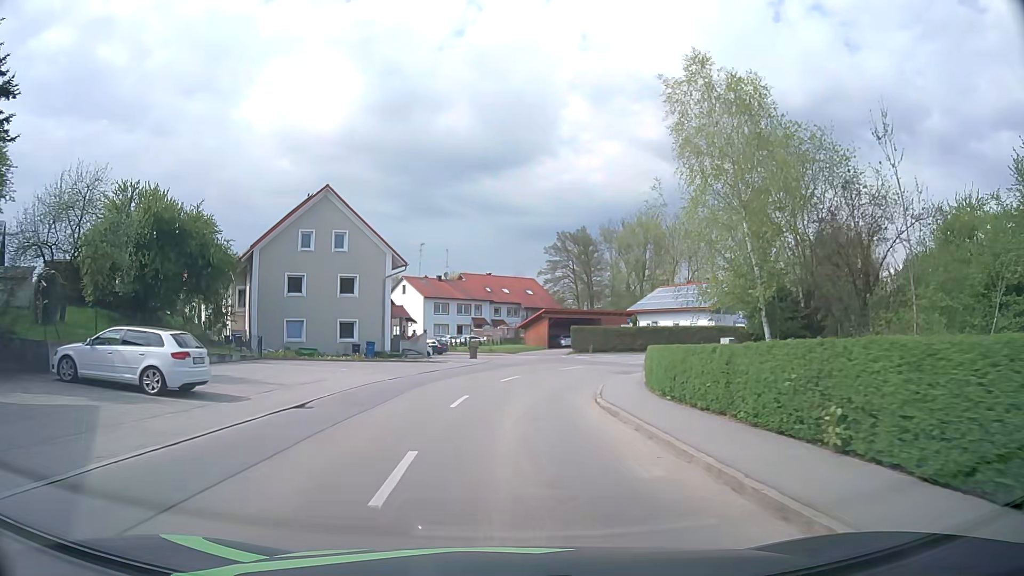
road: secondary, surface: asphalt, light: Day
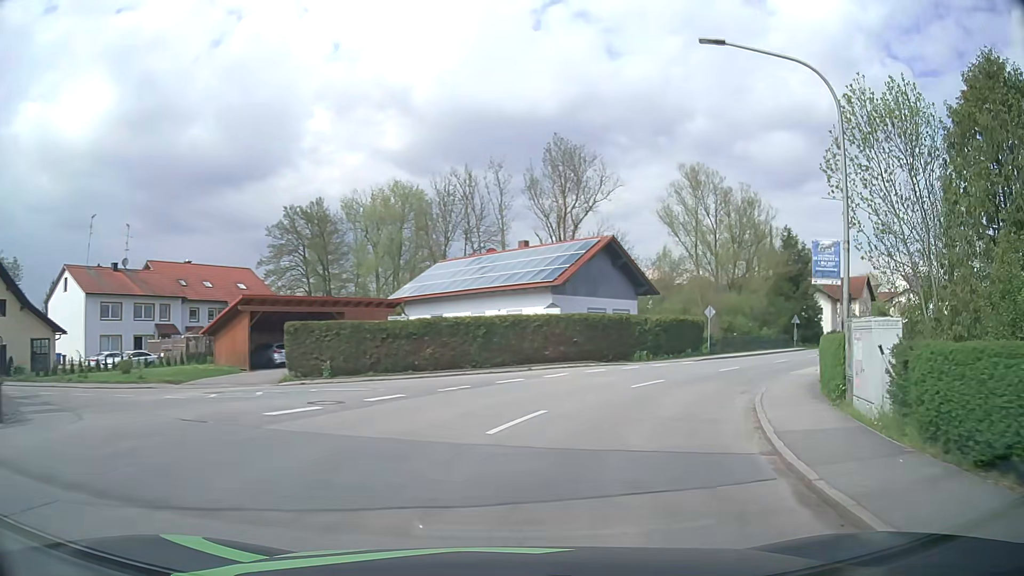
(+3.0, +30.8) m; +21°
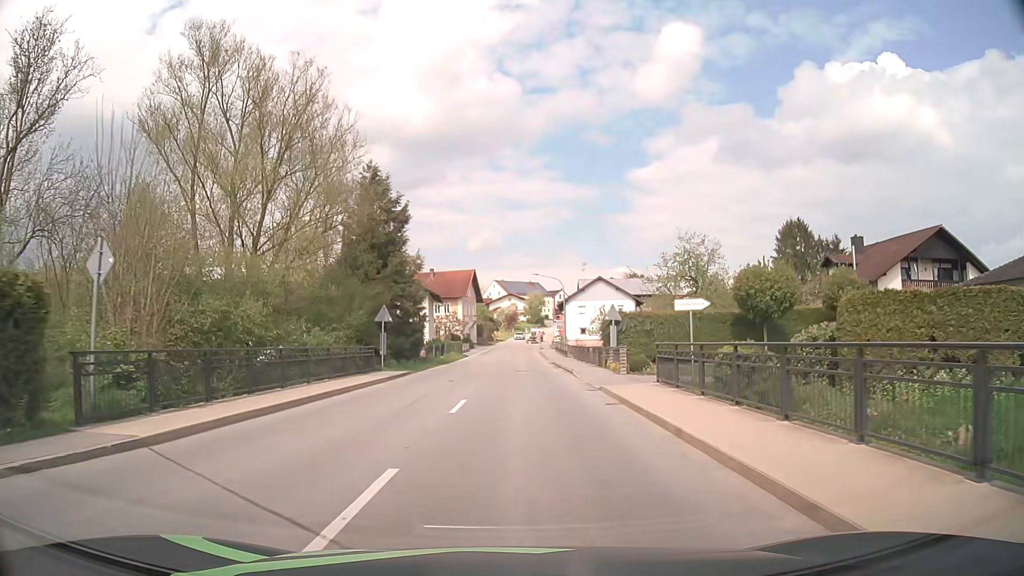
(+11.3, +28.7) m; +37°
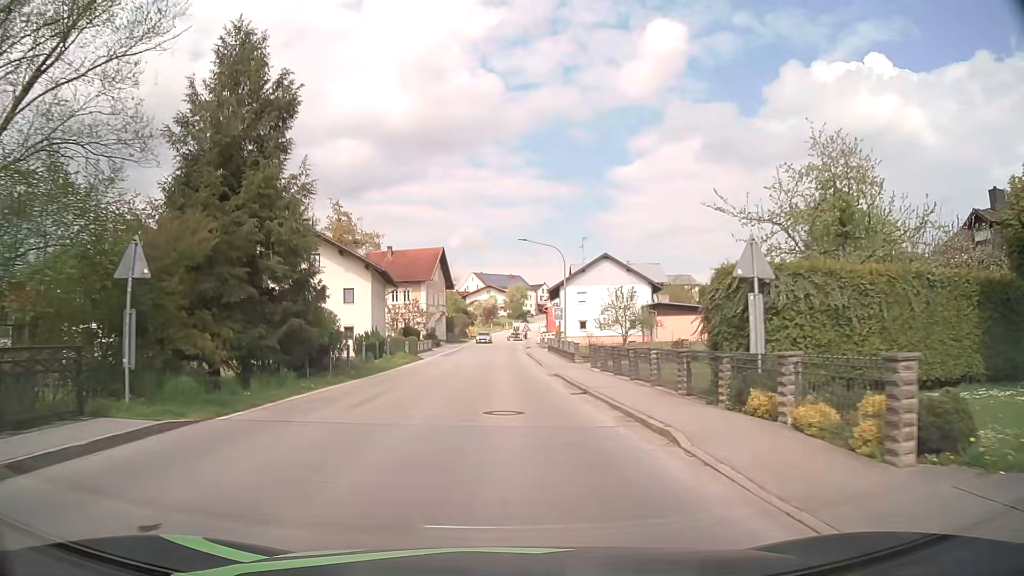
(+0.4, +20.3) m; +2°
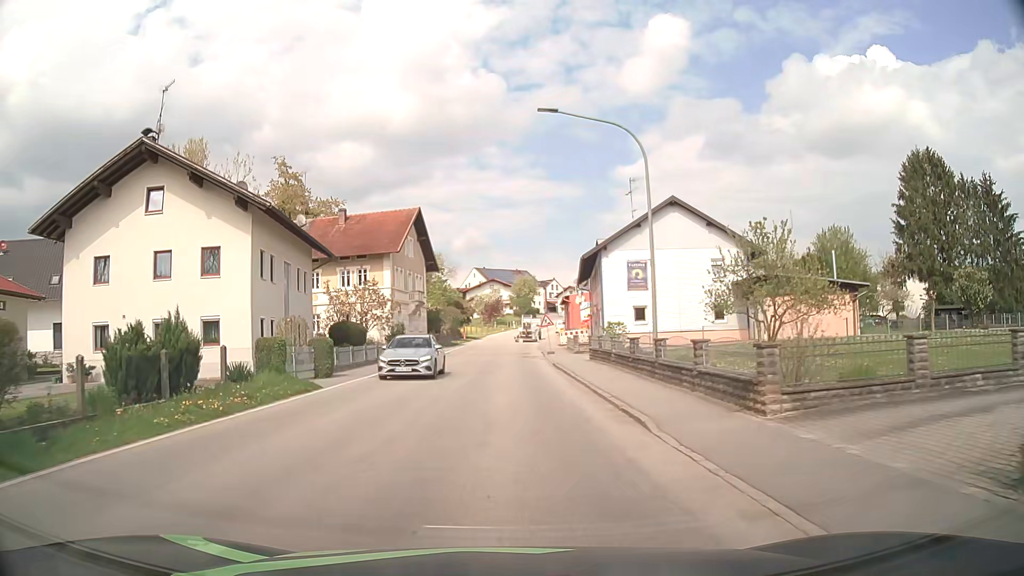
(0.0, +24.8) m; 0°
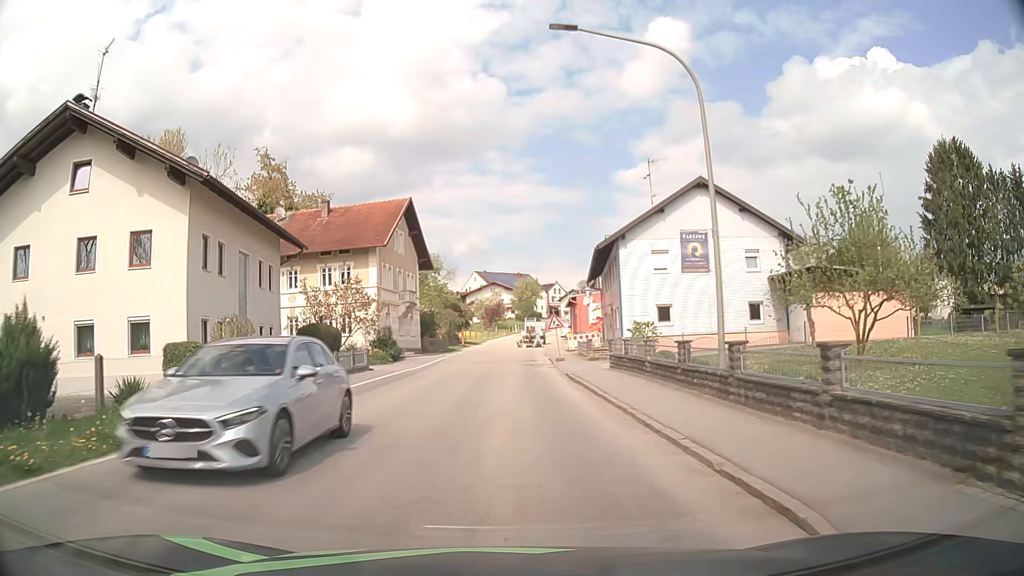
(0.0, +5.6) m; 0°
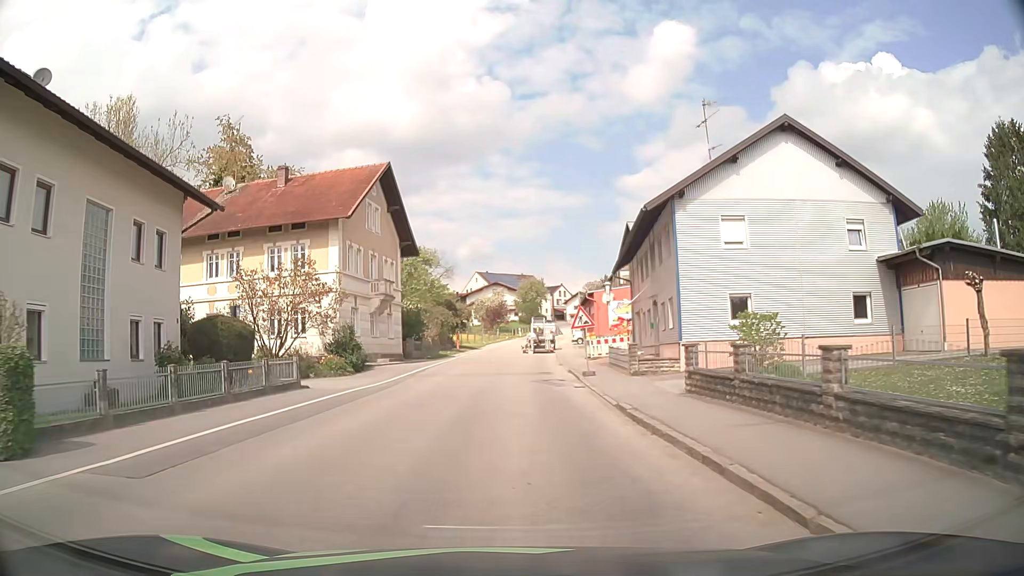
(0.0, +10.6) m; 0°
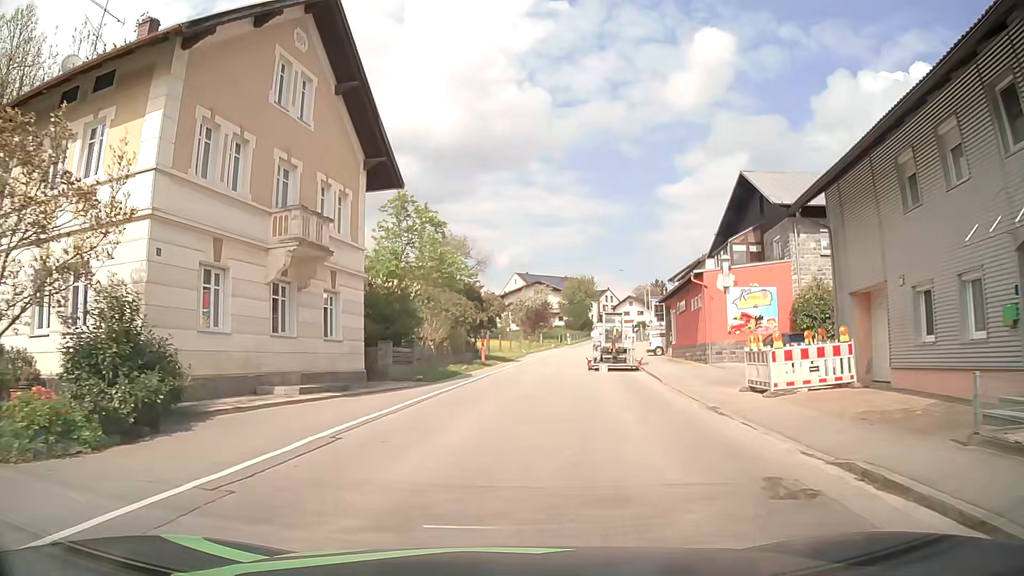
(-0.7, +20.8) m; -4°
(0, +10) (0, +20) (+1, +30) (+3, +40) (+5, +49) (+9, +59) (+11, +69) (+13, +78) (+15, +88) (+17, +98) m
